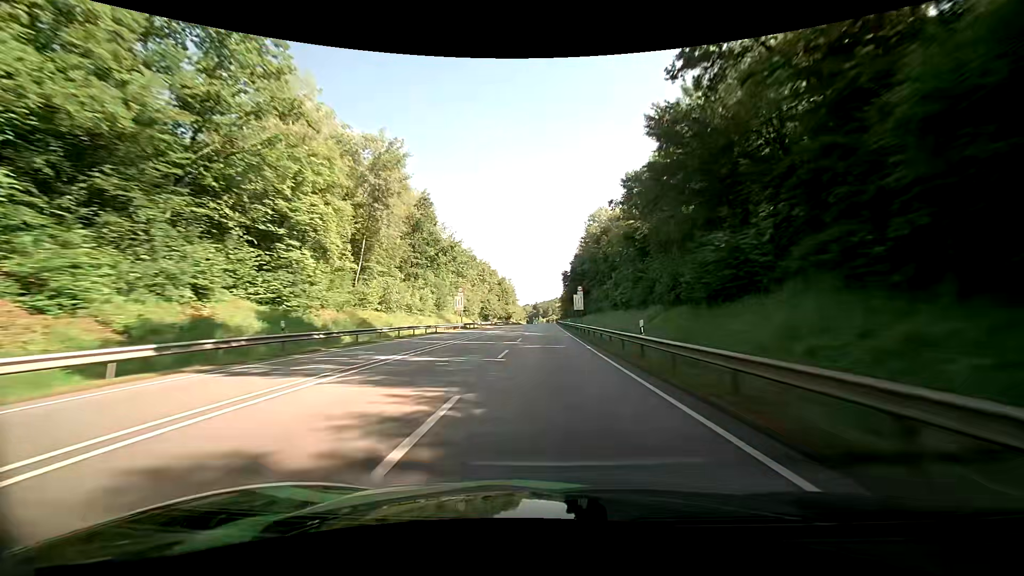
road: primary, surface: asphalt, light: Day
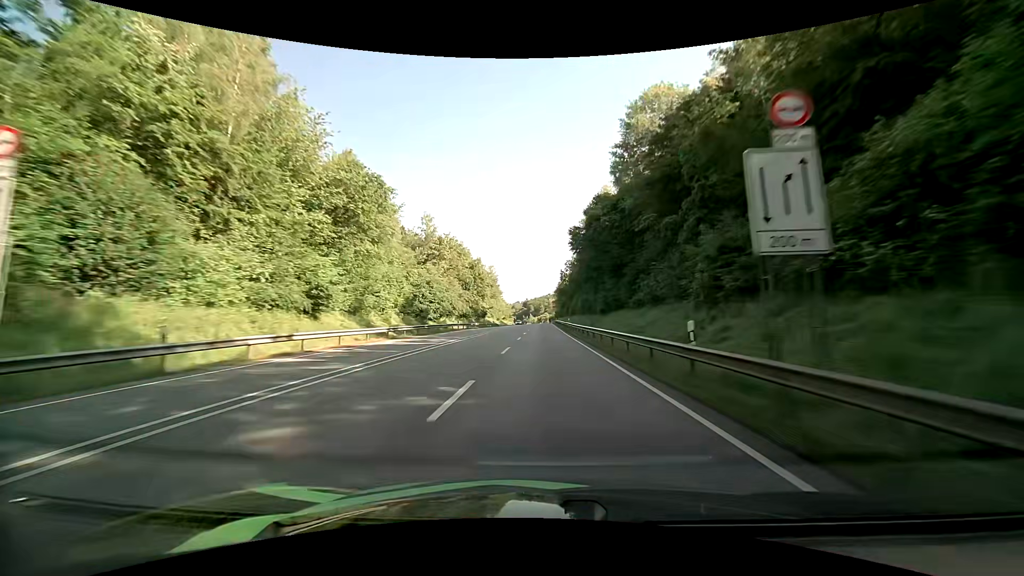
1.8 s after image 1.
(+1.0, +58.4) m; +1°
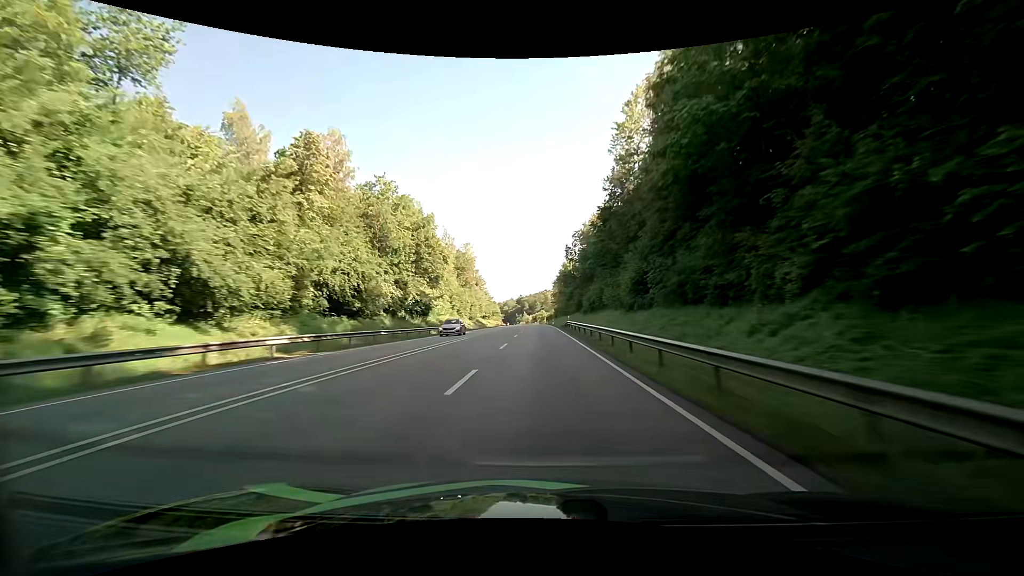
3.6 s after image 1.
(+0.4, +58.2) m; +1°
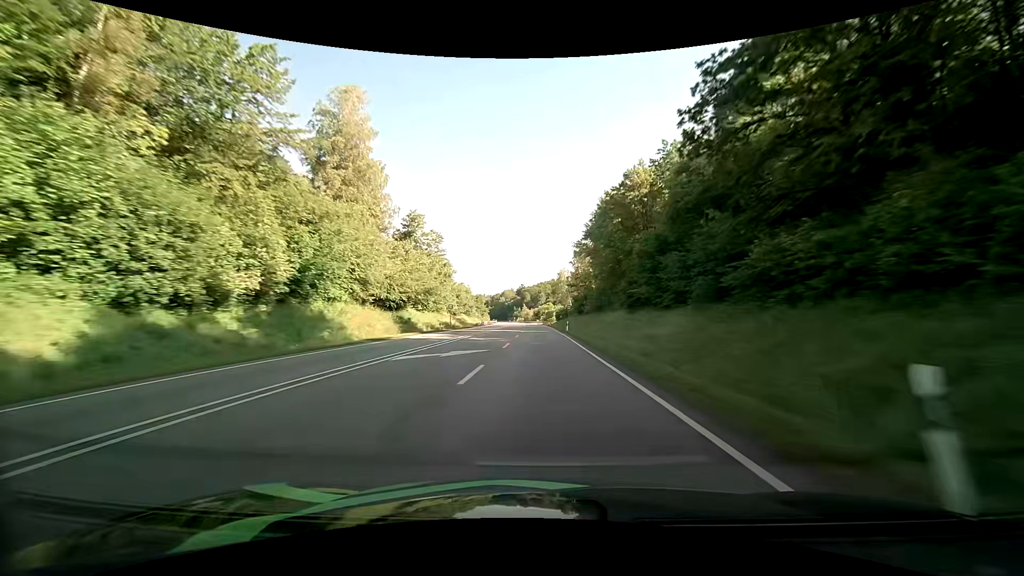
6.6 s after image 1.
(-0.7, +95.8) m; -1°
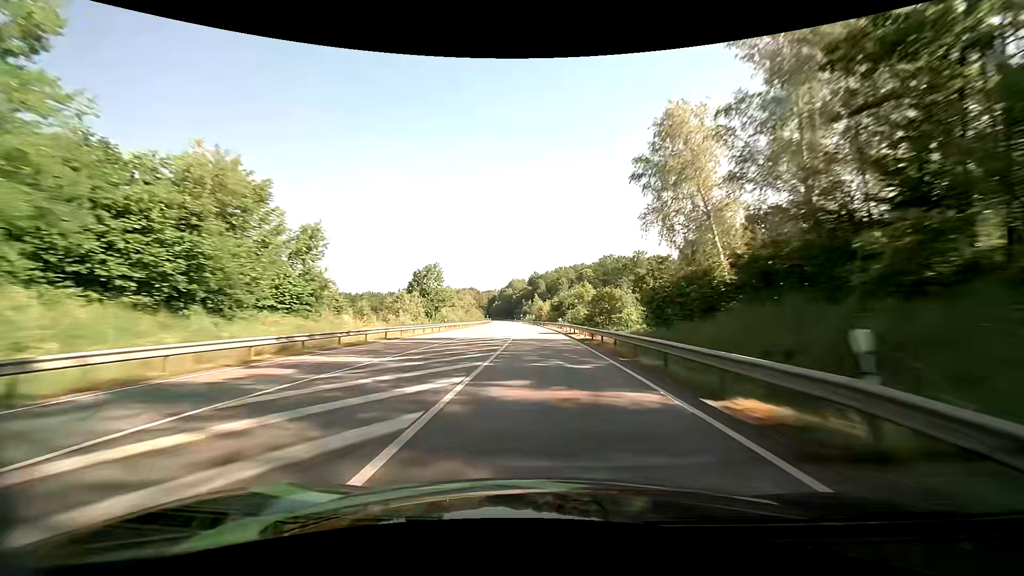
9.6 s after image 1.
(-1.0, +96.1) m; -2°
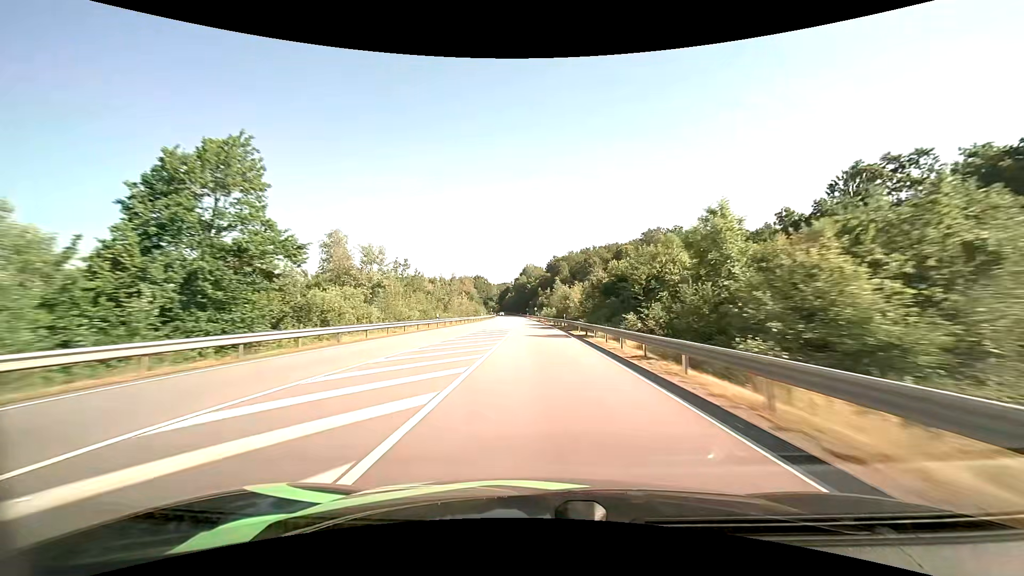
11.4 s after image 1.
(-1.0, +57.7) m; -2°
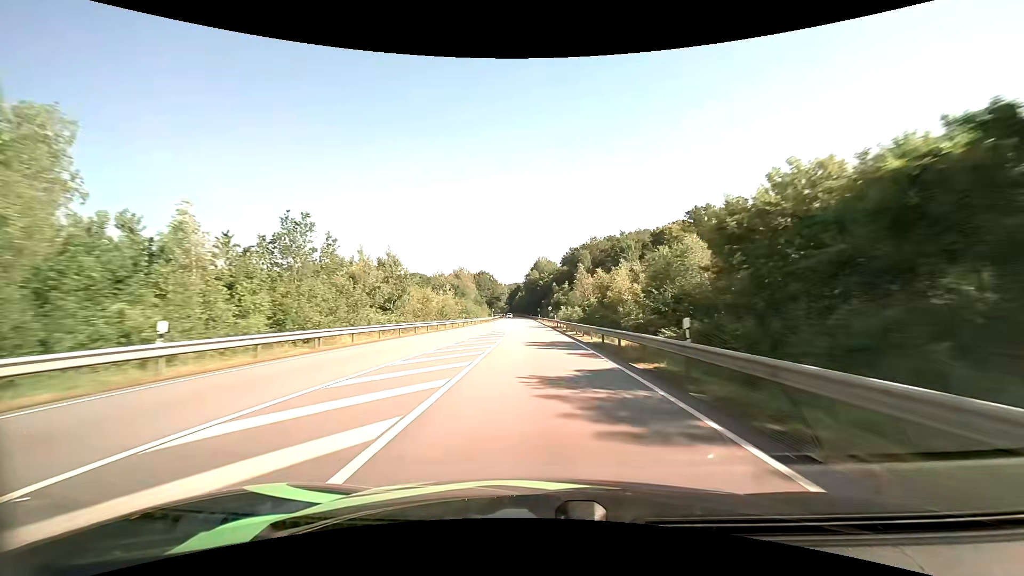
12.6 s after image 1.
(-0.5, +36.4) m; -2°
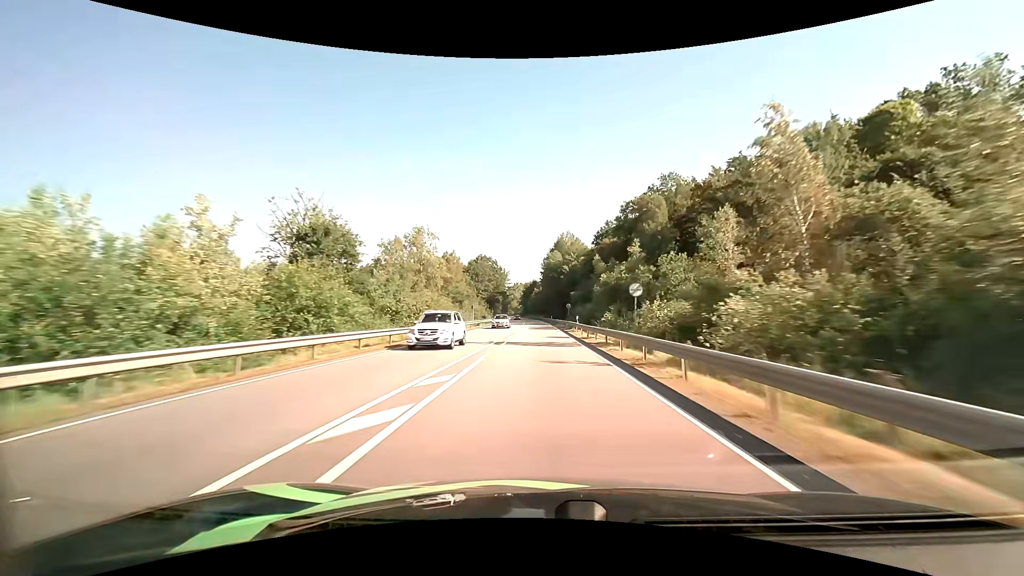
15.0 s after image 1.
(-1.4, +67.7) m; -2°
(0, +10) (0, +20) (0, +30) (0, +40) (0, +50) (-1, +60) (-1, +70) (-1, +80) (-1, +90) (-1, +100) m
